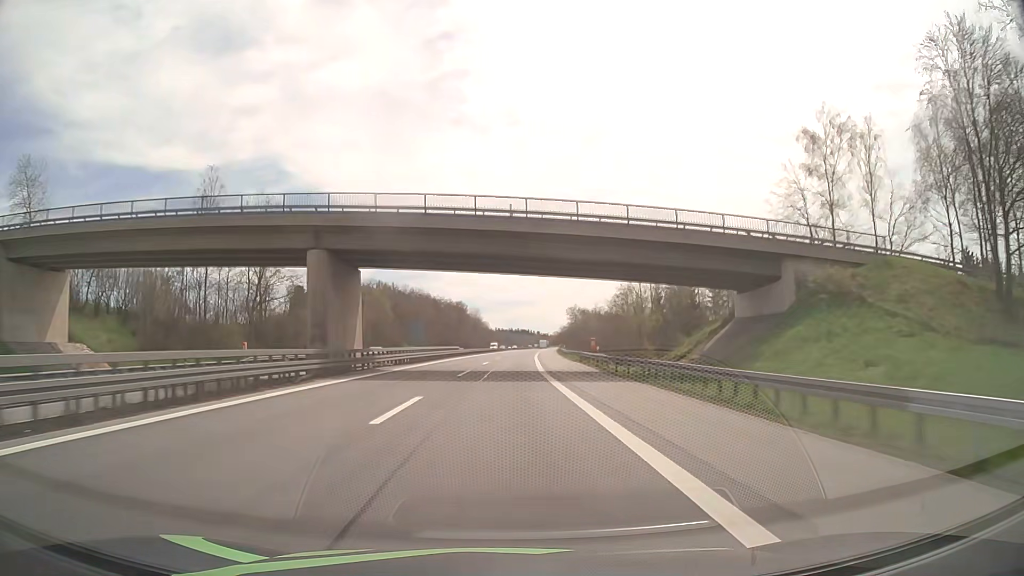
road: motorway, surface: asphalt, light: Day
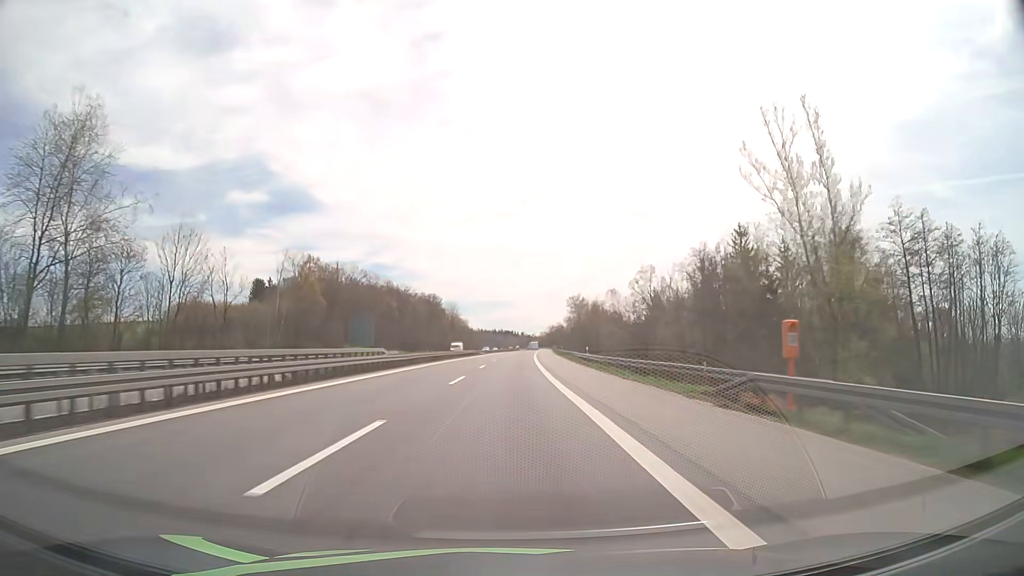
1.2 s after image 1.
(+0.4, +41.6) m; +1°
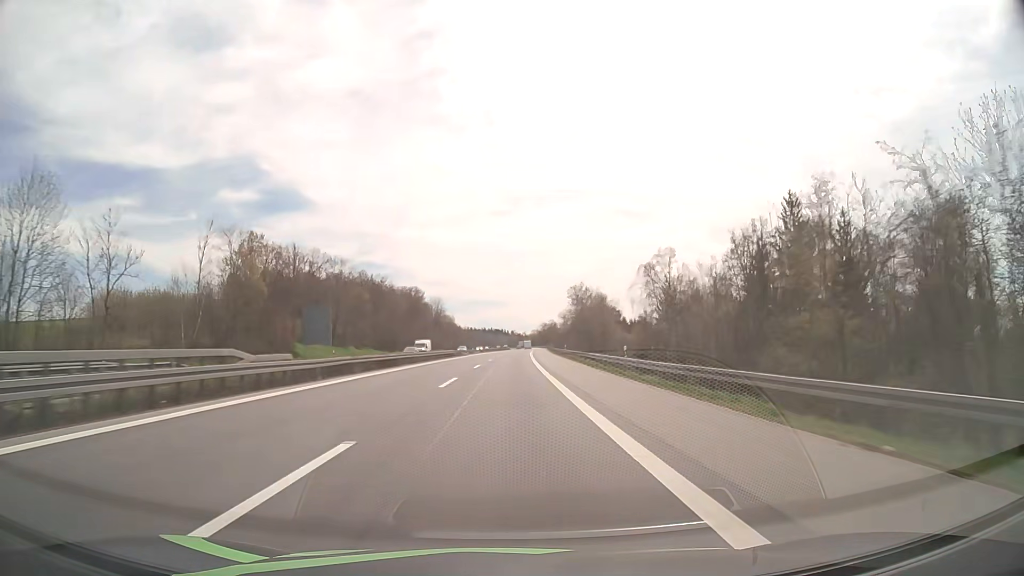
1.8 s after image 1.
(+0.2, +20.8) m; +1°
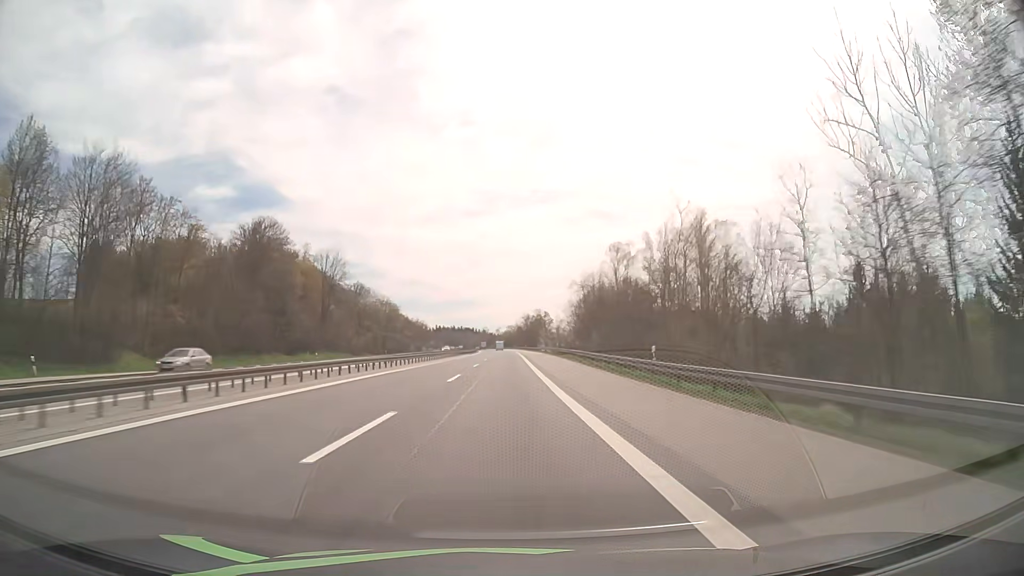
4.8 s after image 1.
(+2.4, +103.8) m; +2°
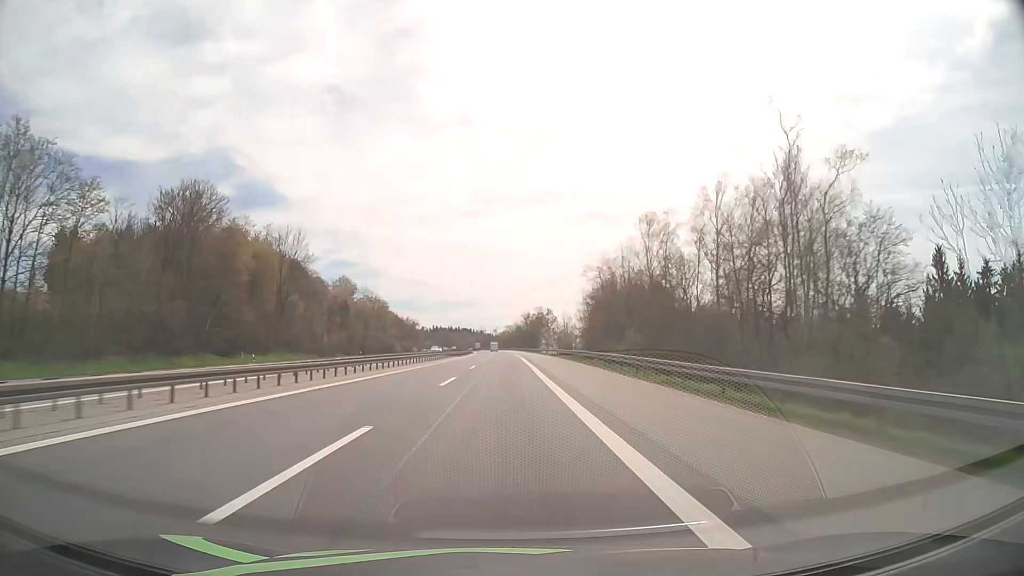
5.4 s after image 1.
(+0.1, +20.8) m; 0°
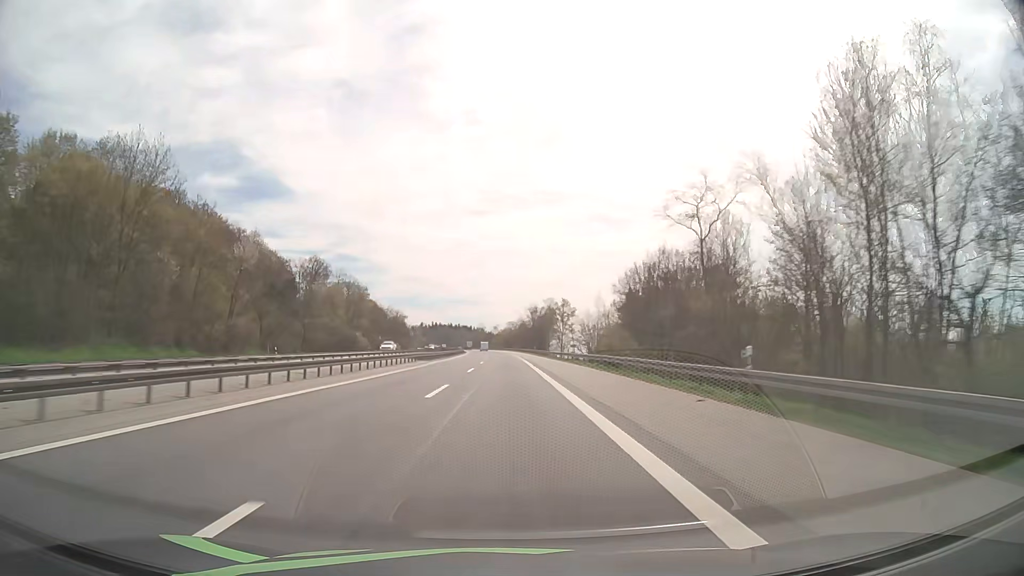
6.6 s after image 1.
(-0.1, +41.5) m; 0°
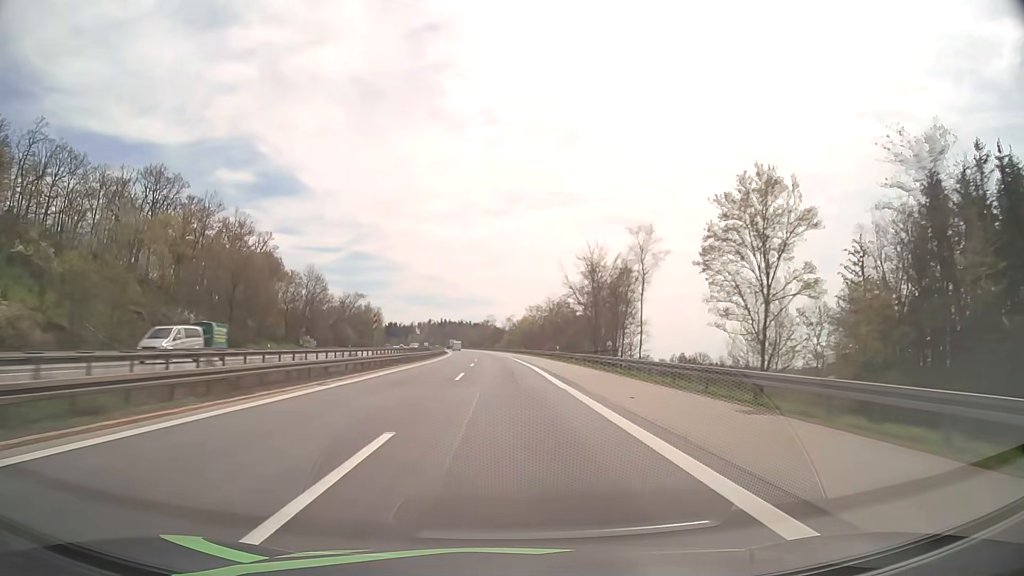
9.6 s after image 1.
(-0.8, +103.8) m; -1°
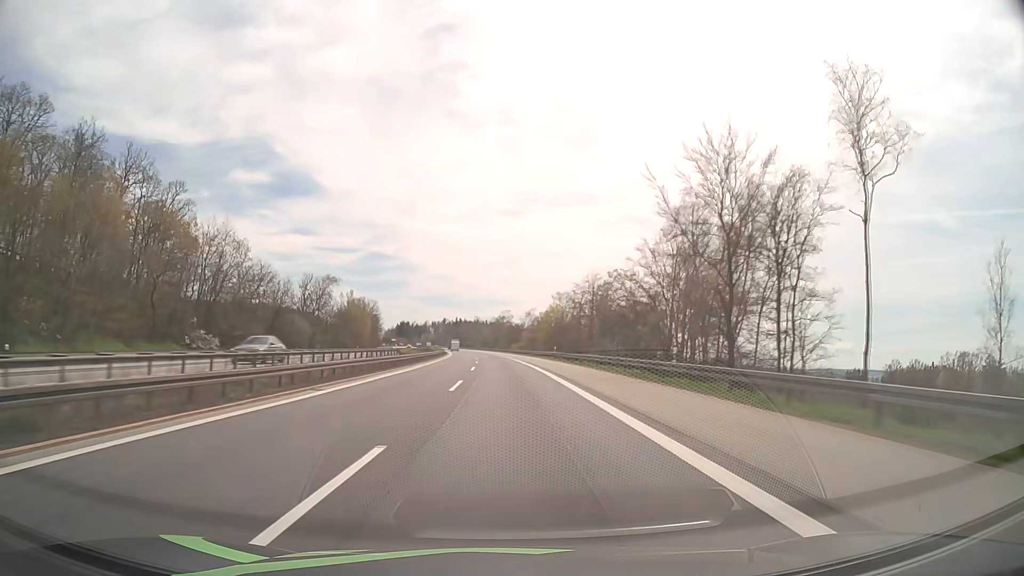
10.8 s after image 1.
(-0.5, +41.6) m; -1°
(0, +10) (0, +20) (0, +30) (0, +40) (-1, +50) (-1, +60) (-1, +70) (-2, +80) (-2, +90) (-3, +100) m
